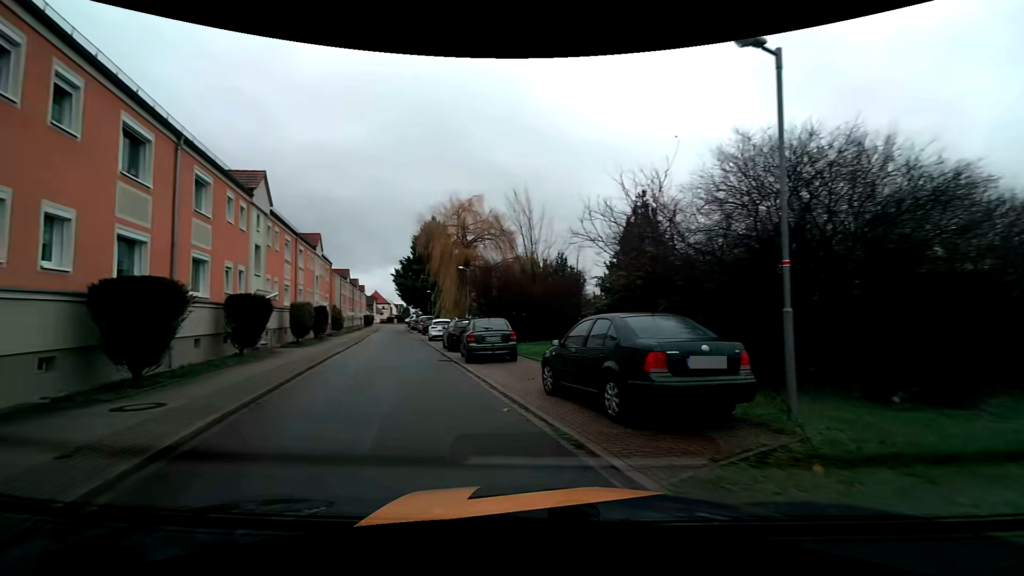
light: Day
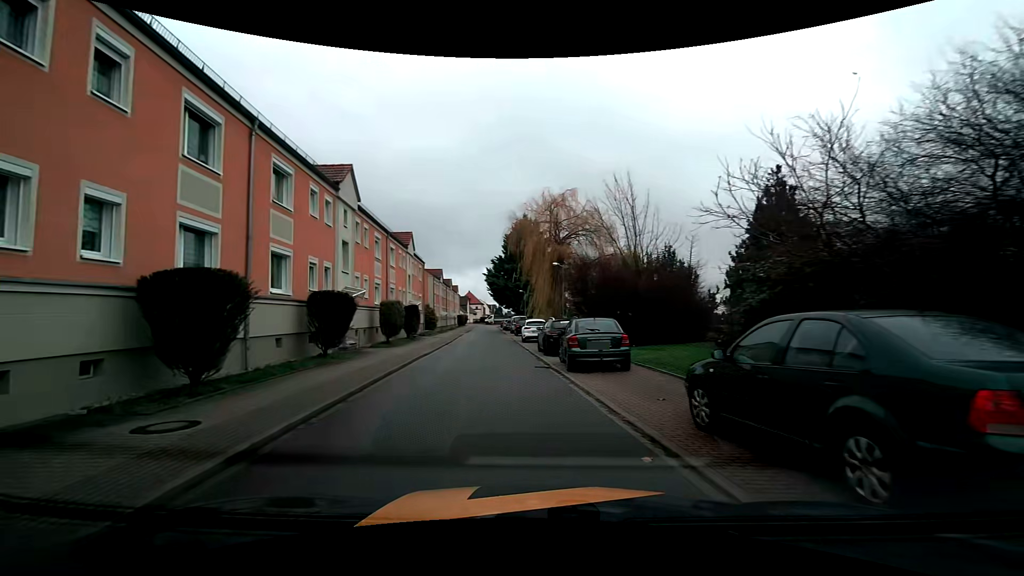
(-0.2, +2.7) m; -10°
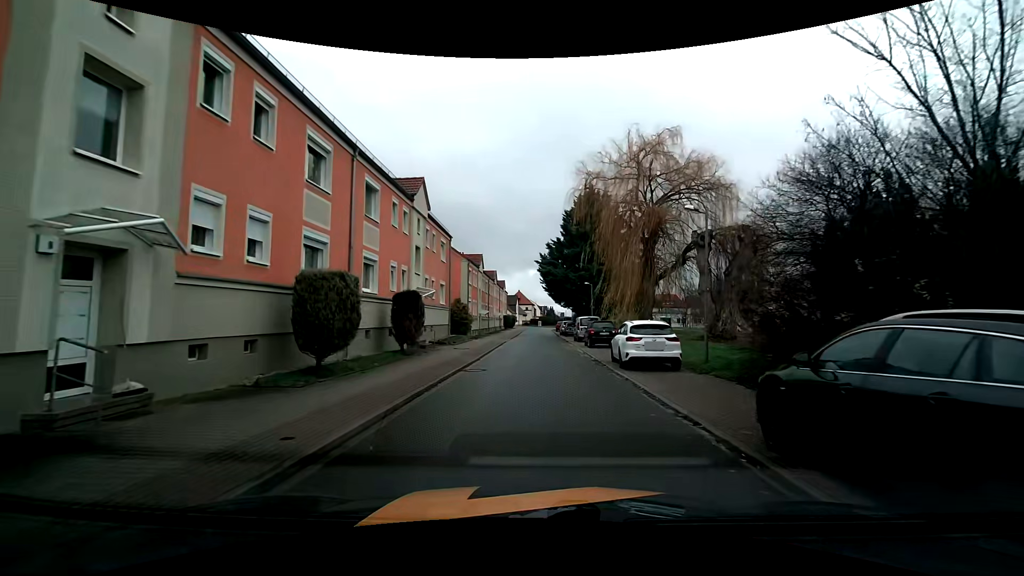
(-1.5, +17.1) m; -5°
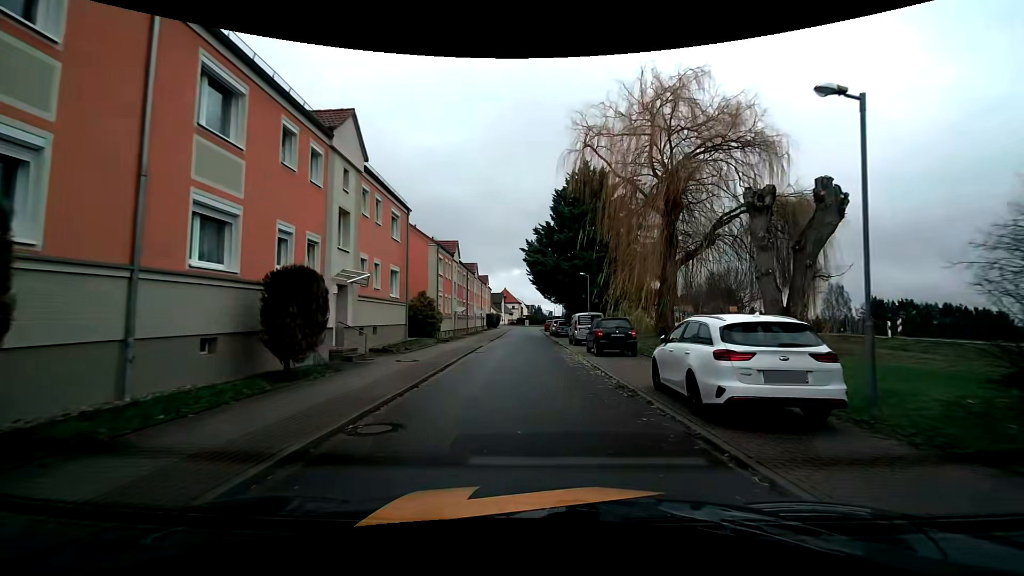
(+0.2, +8.5) m; 0°
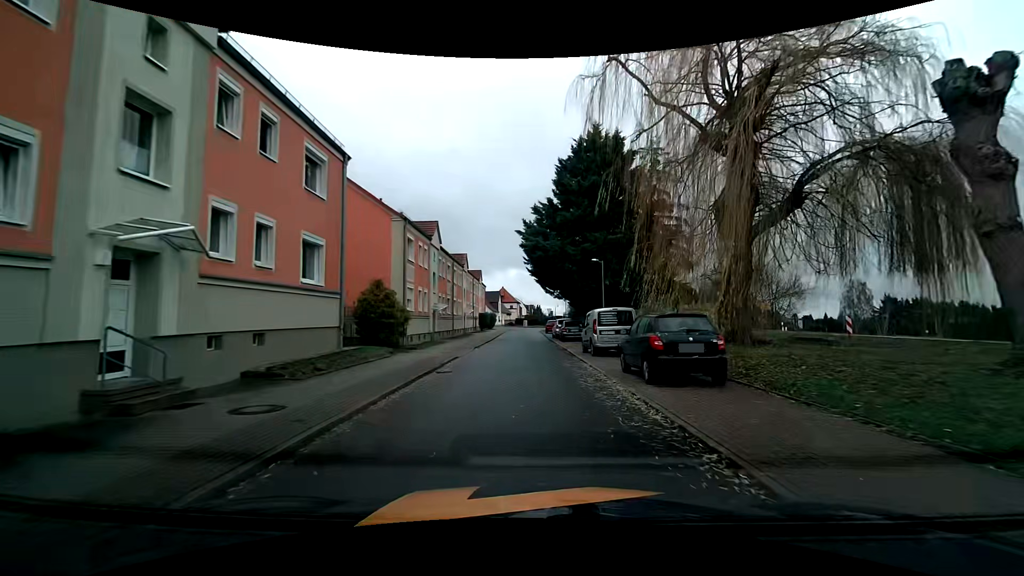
(+0.2, +9.1) m; +2°
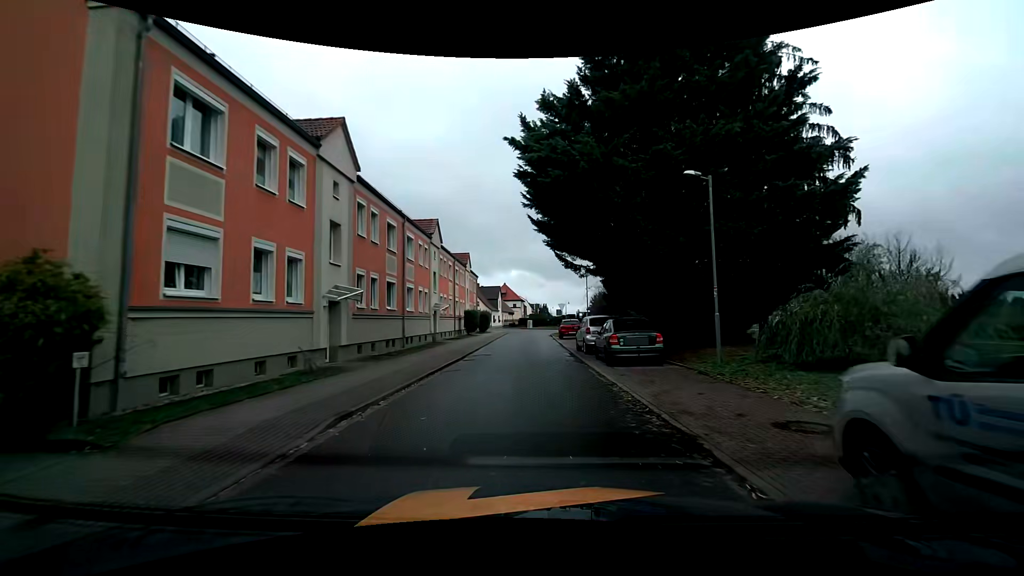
(-0.3, +18.7) m; -1°
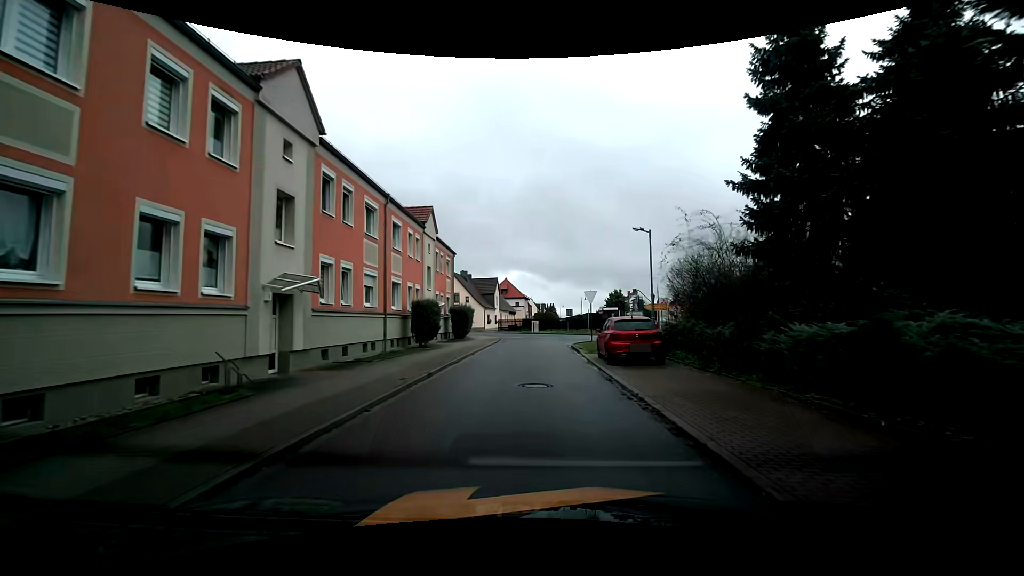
(-0.1, +21.4) m; -1°
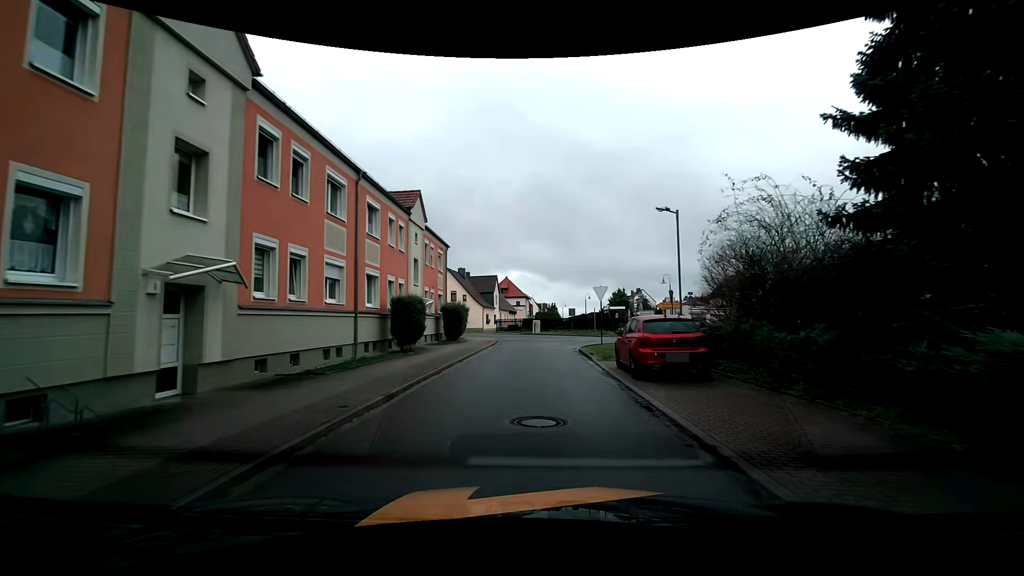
(0.0, +3.7) m; +1°
(0, +10) (0, +20) (+2, +29) (+11, +31) (+17, +23) (+19, +13) (+19, +3) (+20, -7) (+21, -17) (+21, -27) m
